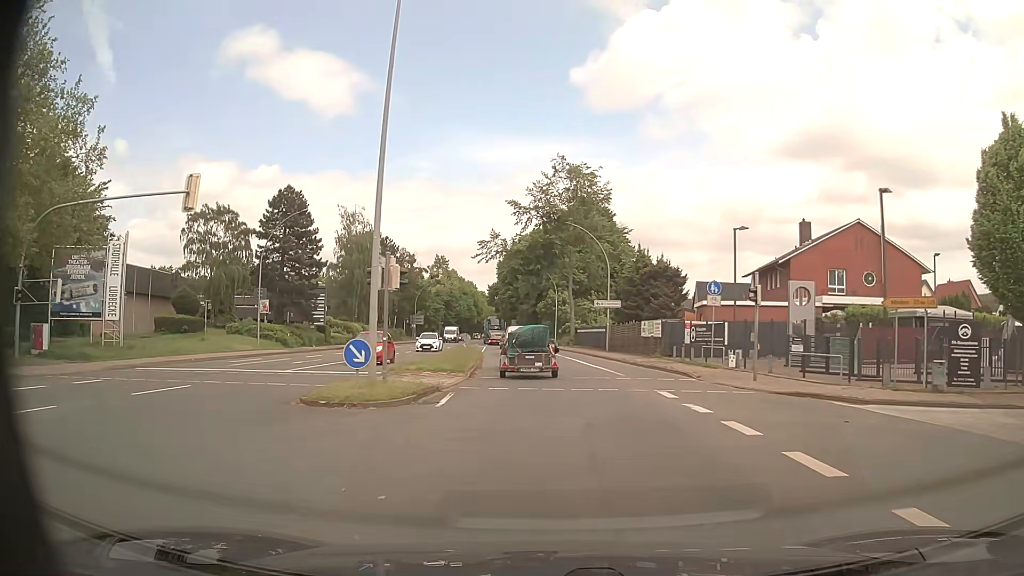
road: primary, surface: asphalt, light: Day
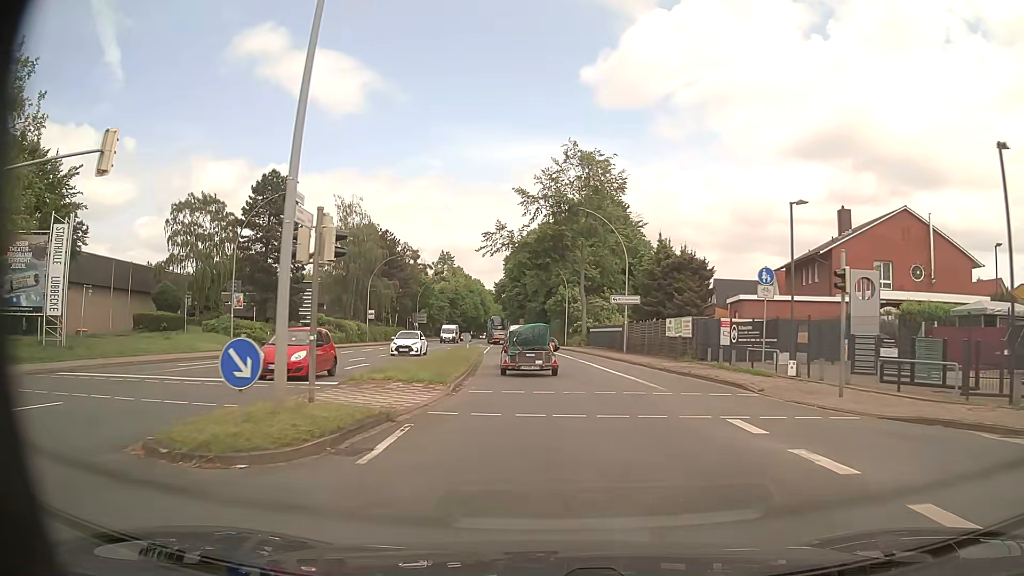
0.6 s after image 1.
(0.0, +5.9) m; 0°
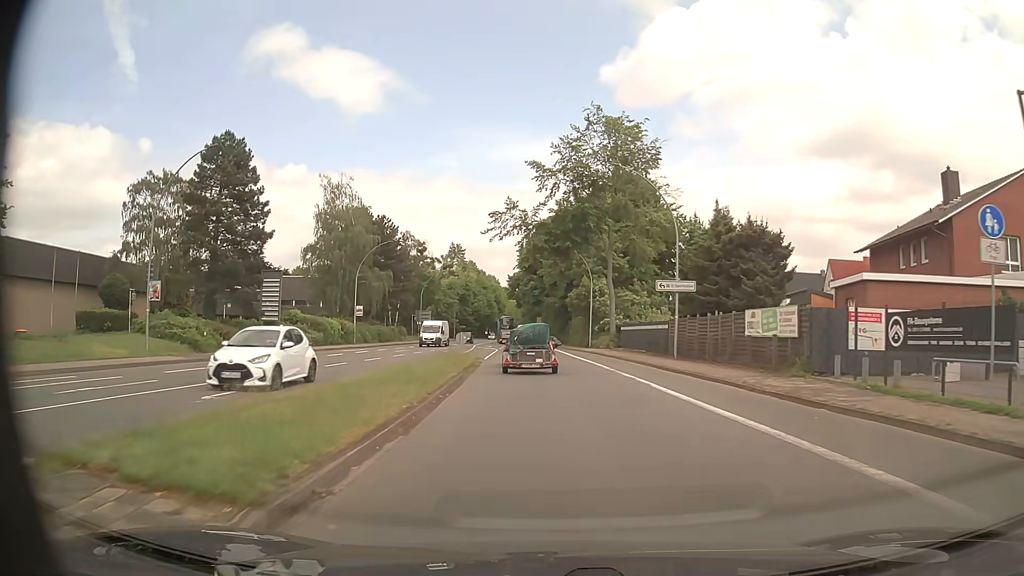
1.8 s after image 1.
(-0.2, +12.3) m; -2°
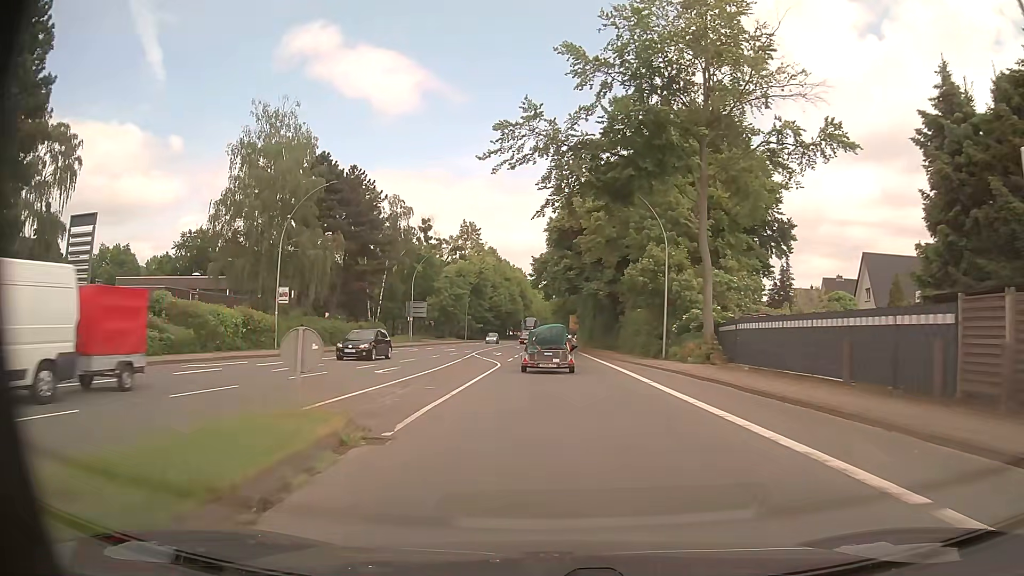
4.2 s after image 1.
(-0.8, +26.3) m; -3°
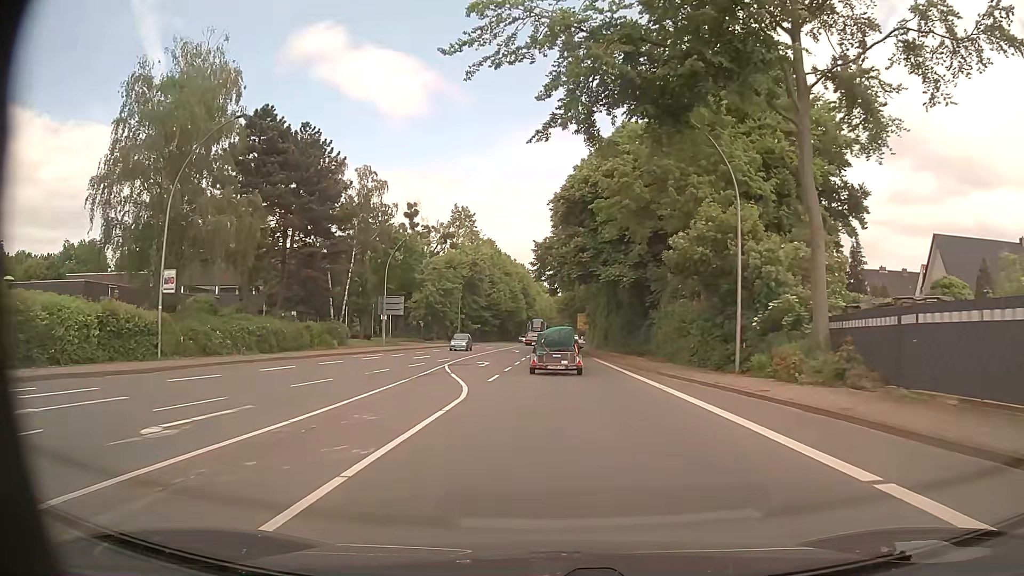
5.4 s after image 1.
(-0.1, +13.9) m; 0°
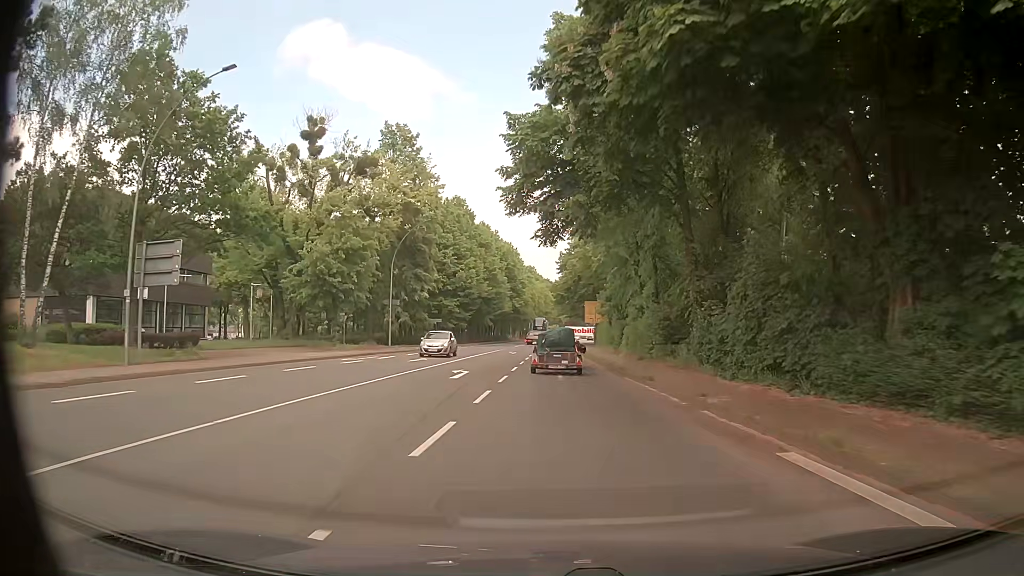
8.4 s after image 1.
(0.0, +36.4) m; +1°
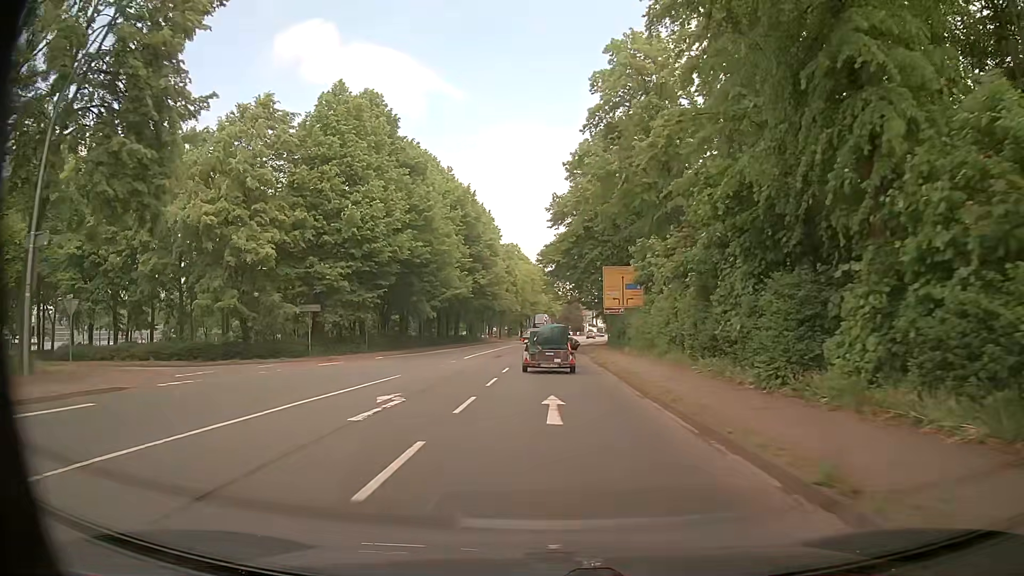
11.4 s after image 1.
(0.0, +38.2) m; 0°
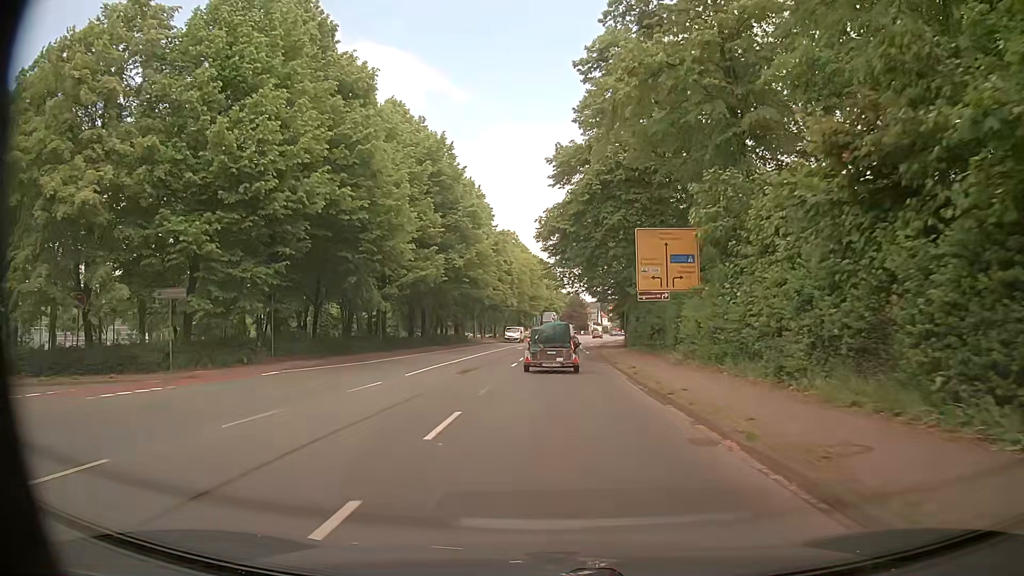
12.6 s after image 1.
(0.0, +15.0) m; 0°
(0, +10) (0, +20) (0, +30) (0, +40) (0, +50) (+1, +60) (+1, +70) (+2, +80) (+2, +90) (+3, +100) m
